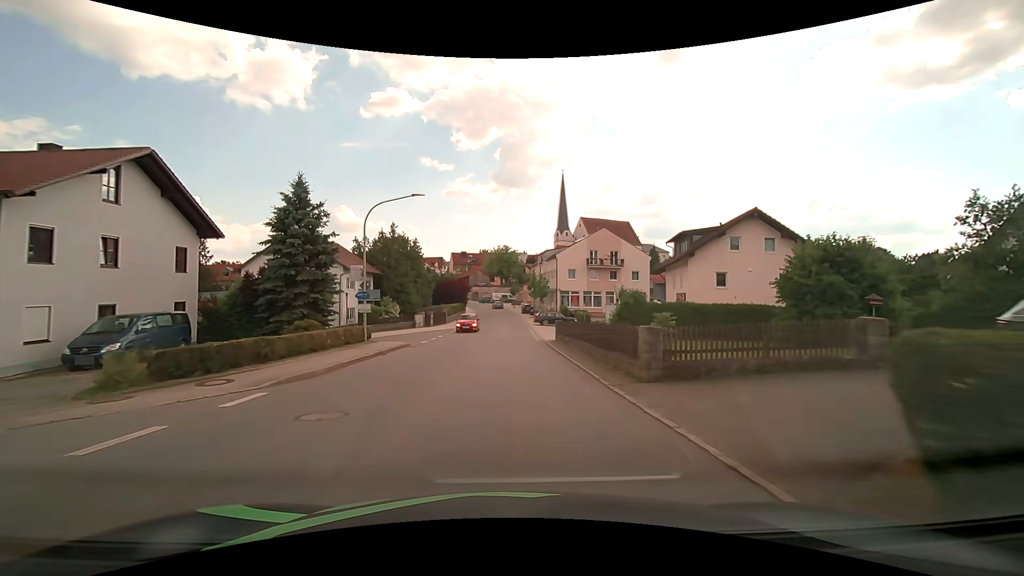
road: tertiary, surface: asphalt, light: Day
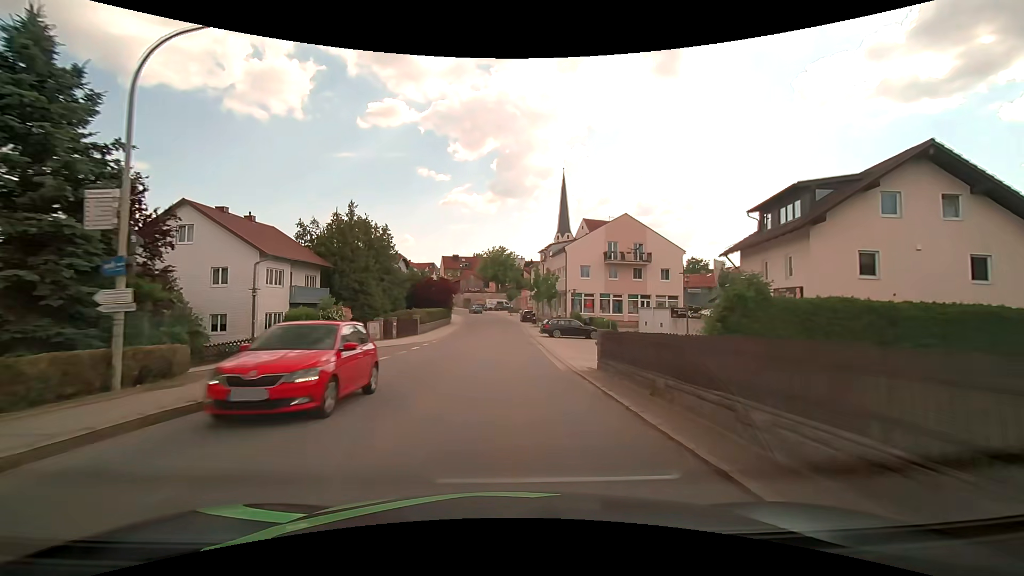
(+0.2, +15.1) m; +1°
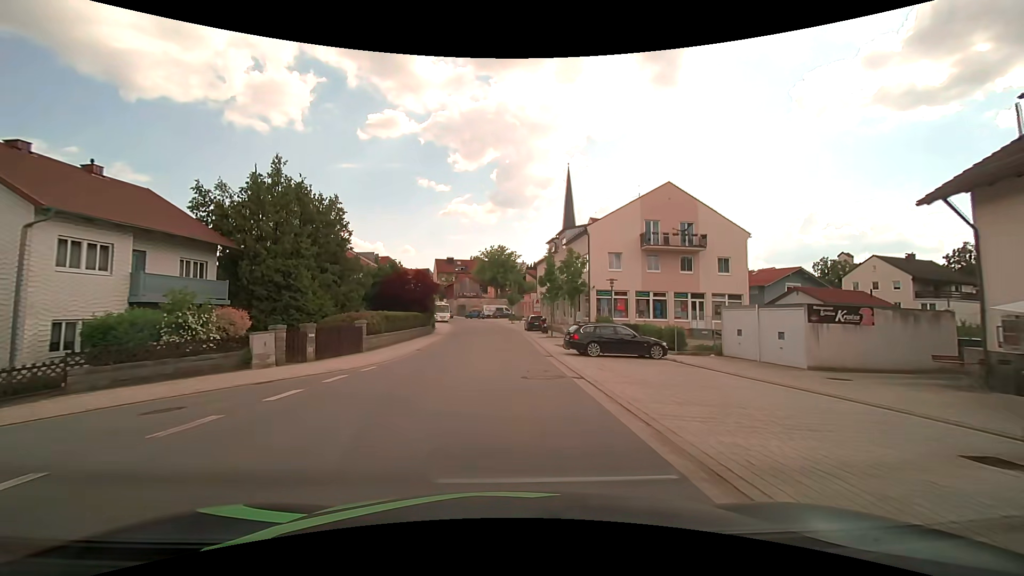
(-0.1, +15.2) m; 0°
(0, +10) (0, +20) (0, +30) (0, +40) (-1, +50) (-2, +60) (-3, +70) (-5, +79) (-10, +88) (-15, +97) m
